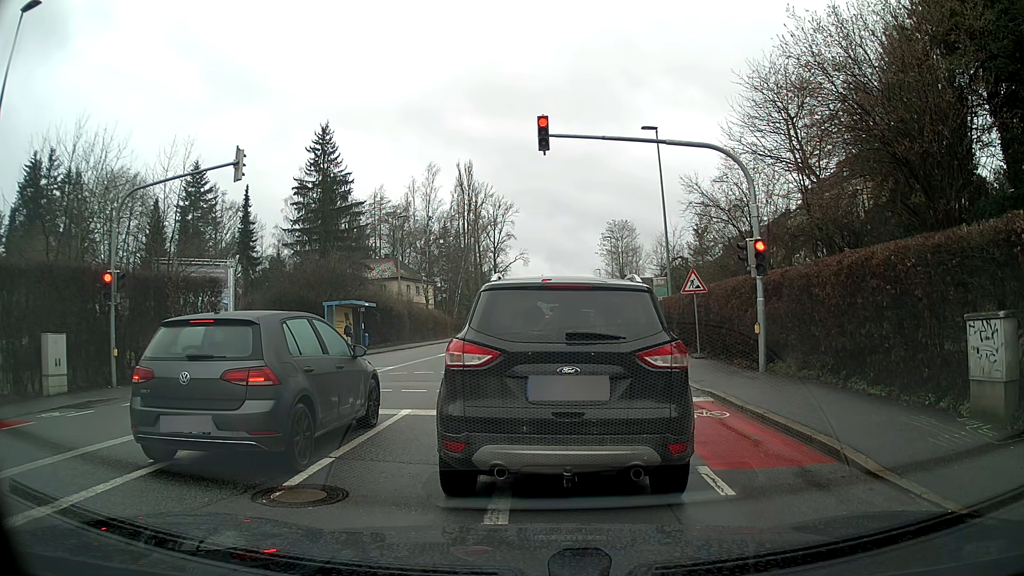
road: tertiary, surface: asphalt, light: Day
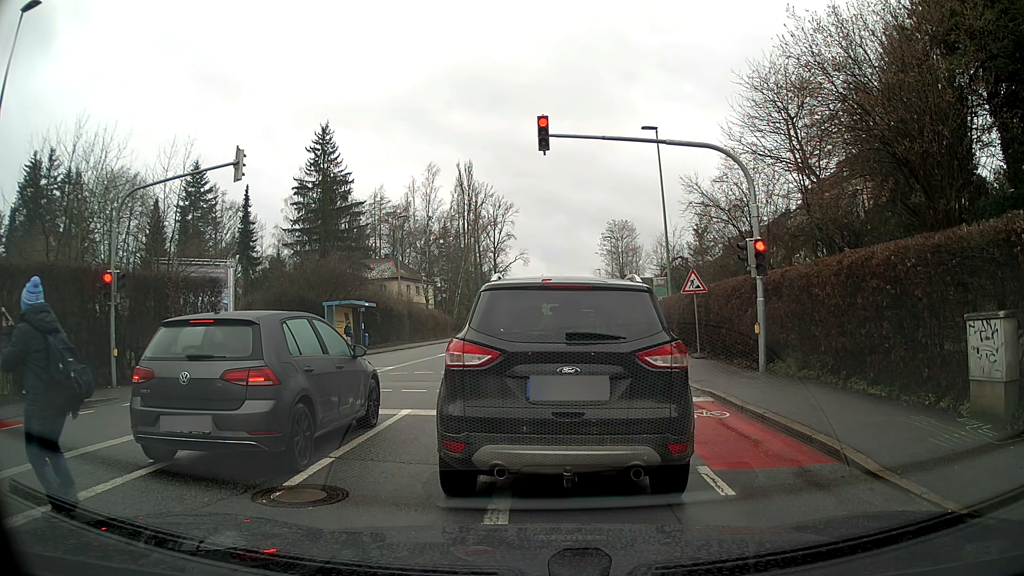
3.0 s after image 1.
(0.0, 0.0) m; 0°
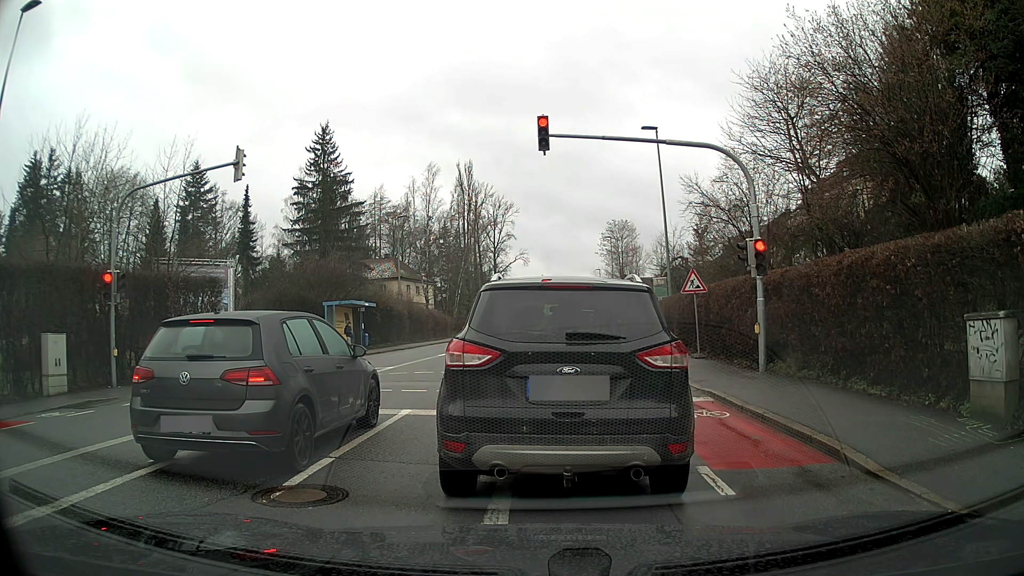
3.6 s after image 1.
(0.0, 0.0) m; 0°
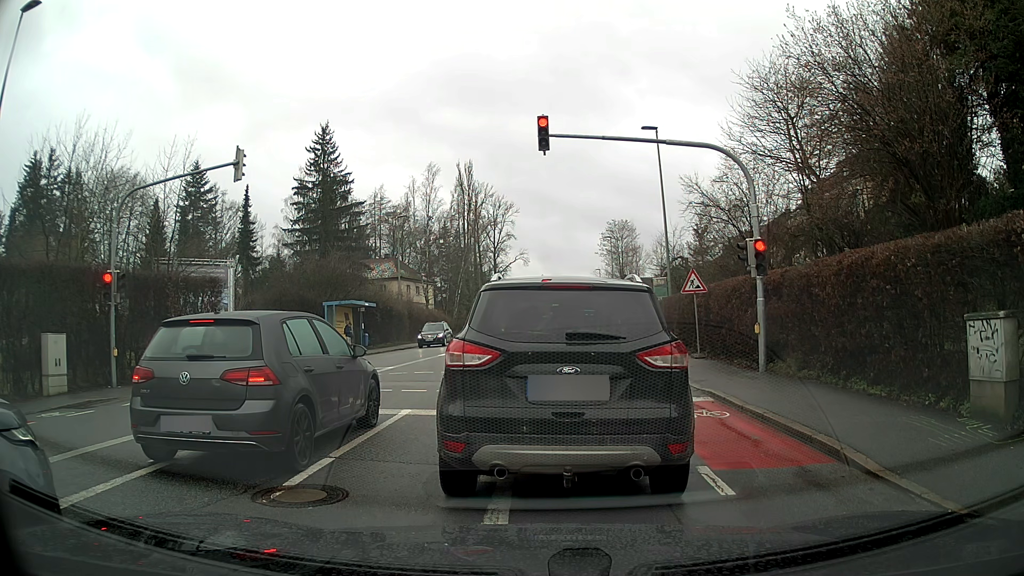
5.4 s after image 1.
(0.0, 0.0) m; 0°
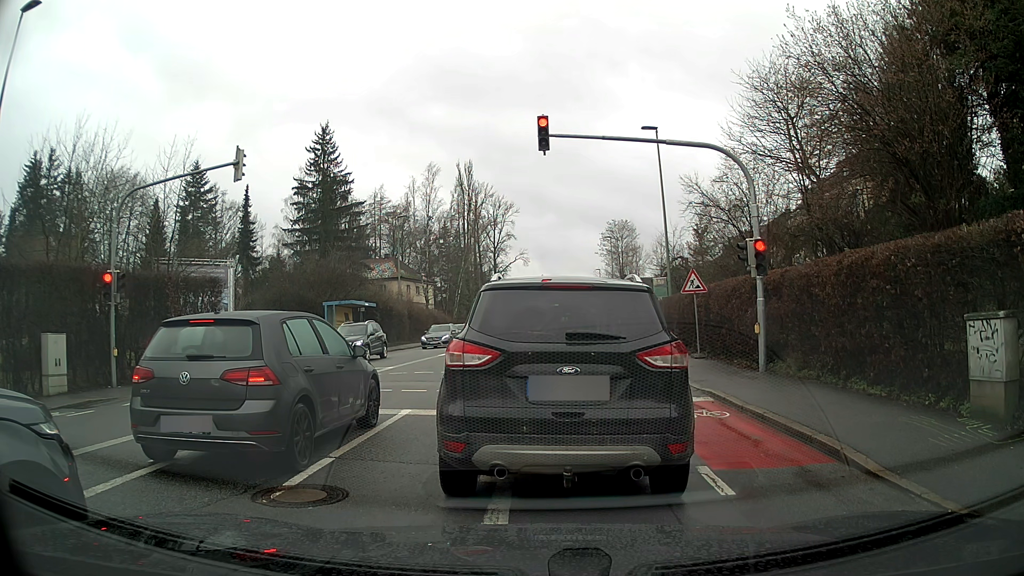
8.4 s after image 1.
(0.0, 0.0) m; 0°
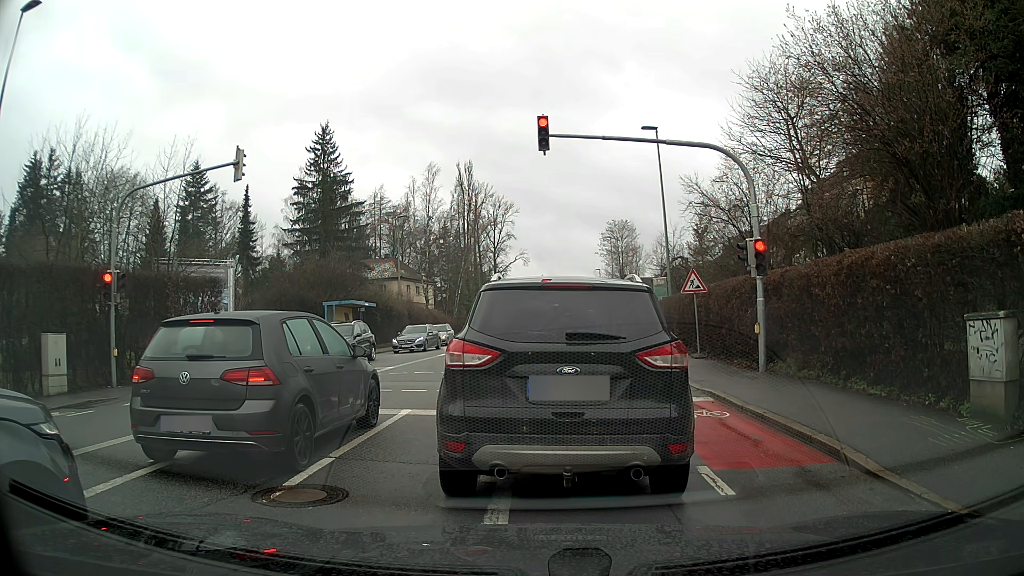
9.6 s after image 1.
(0.0, 0.0) m; 0°
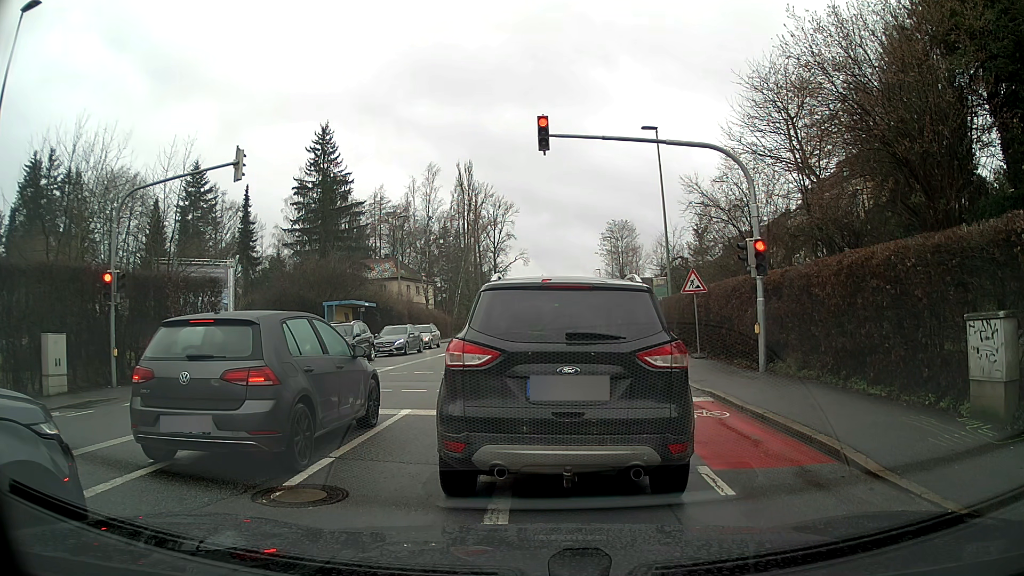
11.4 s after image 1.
(0.0, 0.0) m; 0°
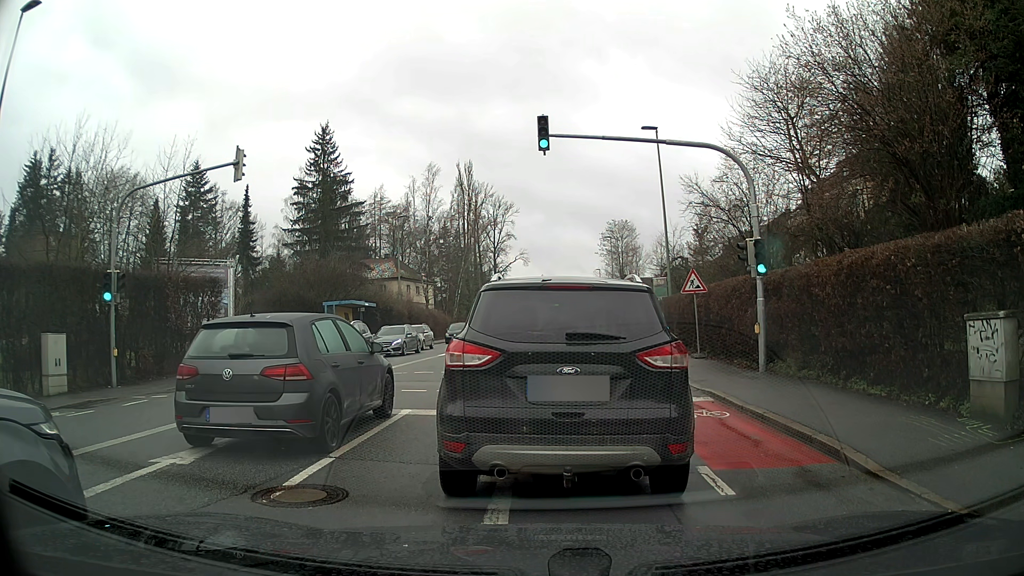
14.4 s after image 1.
(0.0, 0.0) m; 0°
(0, +10) (0, +20) (+1, +30) (+1, +40) (+2, +50) (+4, +60) (+5, +70) (+6, +80) (+6, +90) (+7, +100) m
